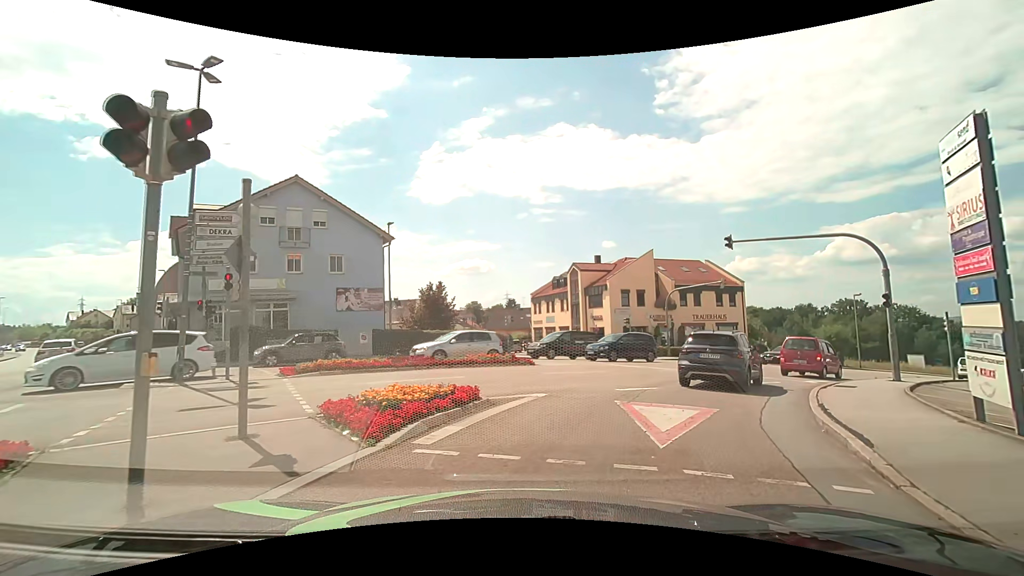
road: tertiary_link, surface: asphalt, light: Day
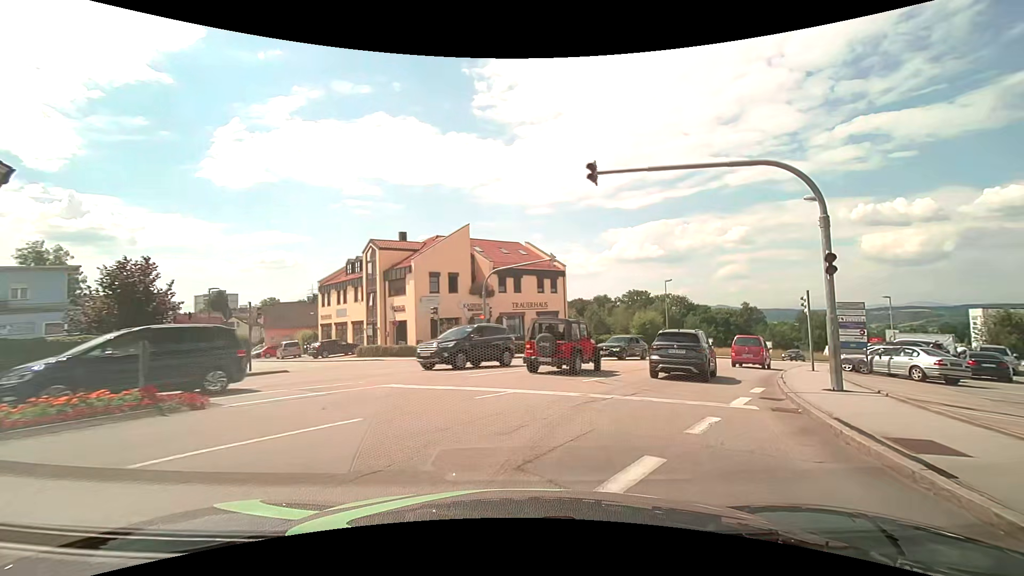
(+2.3, +10.9) m; +22°
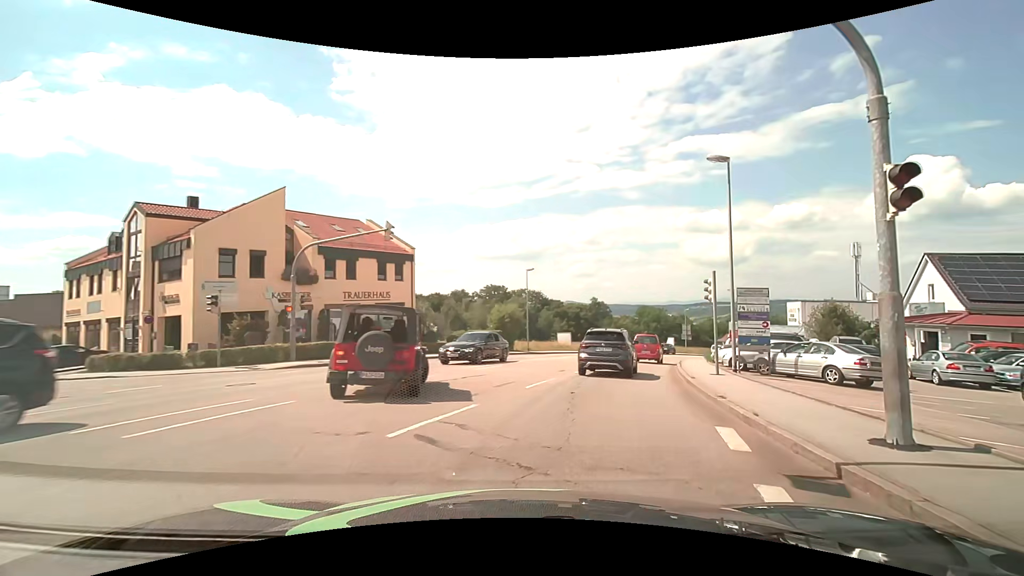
(+1.0, +7.8) m; +16°
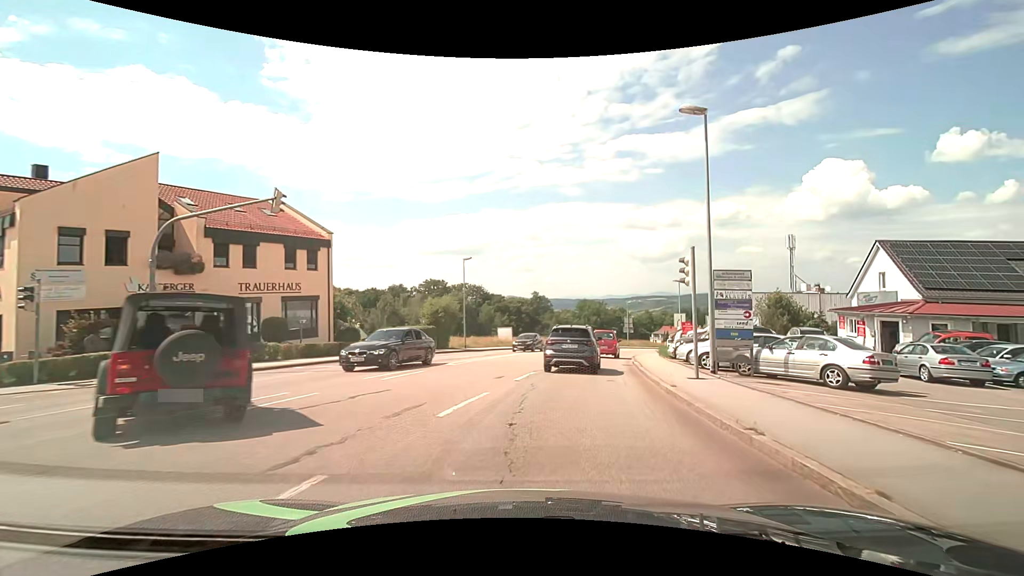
(+0.3, +4.5) m; +7°
